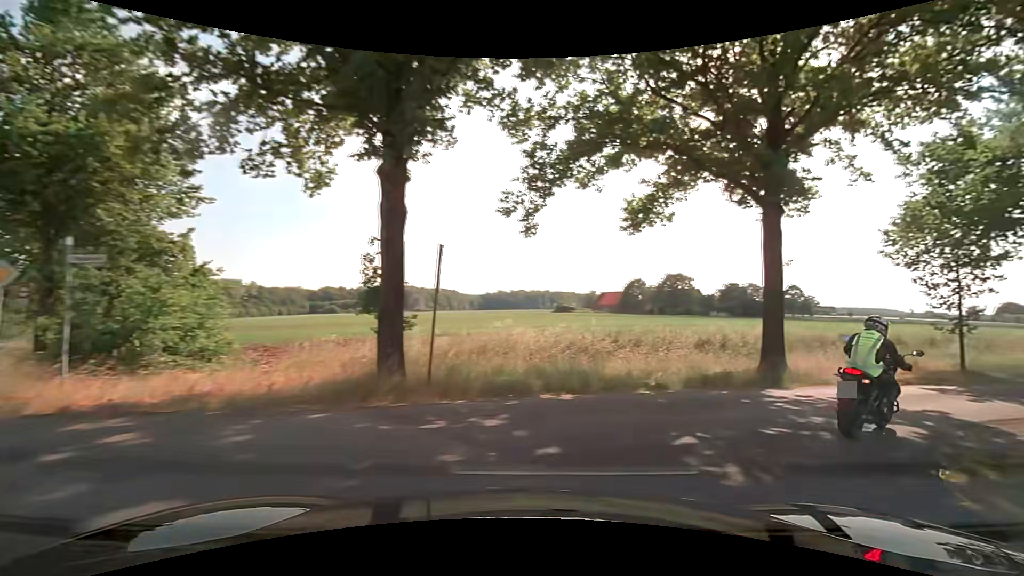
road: tertiary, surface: asphalt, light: Day
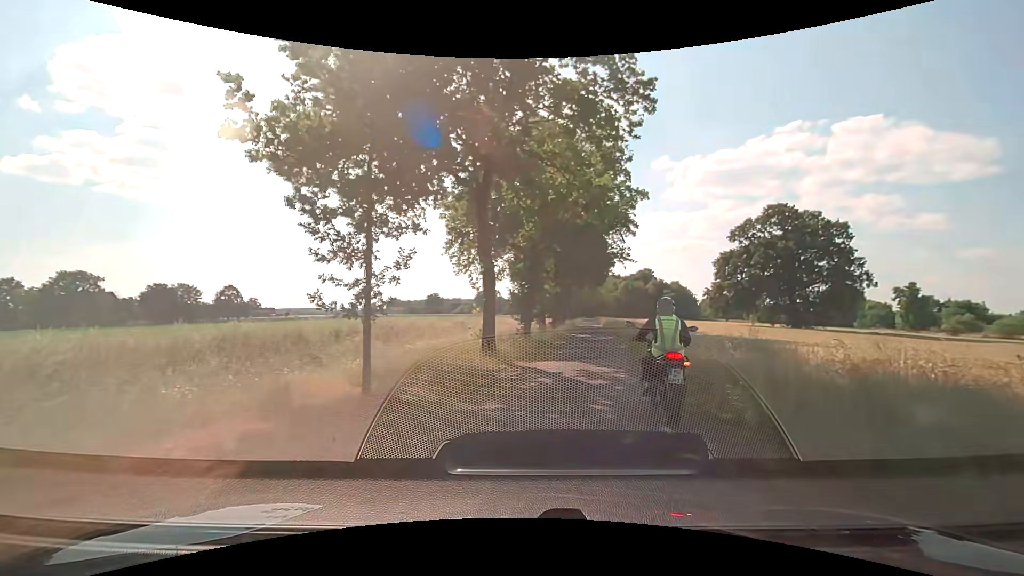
(+8.3, +12.7) m; +56°
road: unclassified
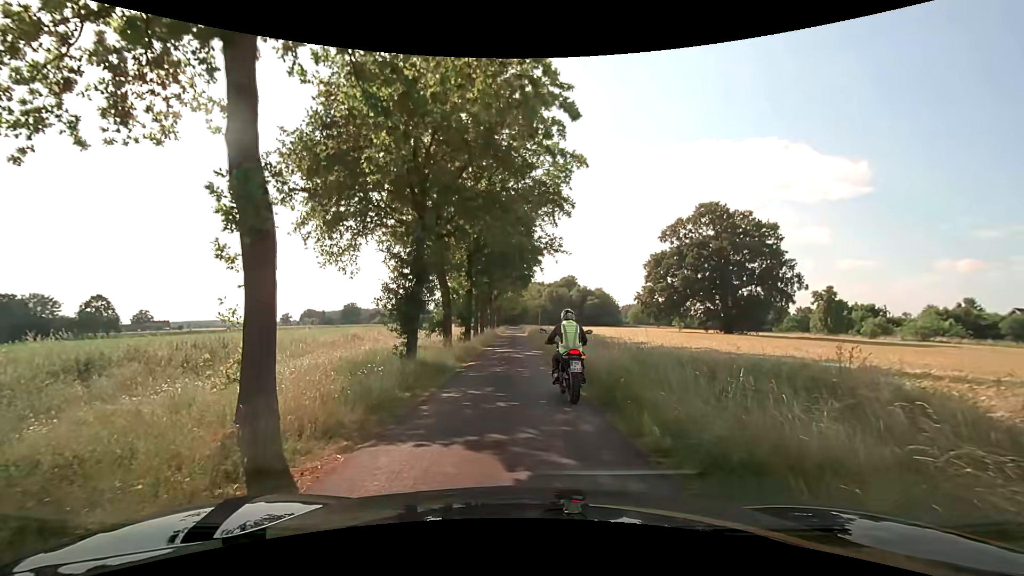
(+1.4, +9.4) m; +11°
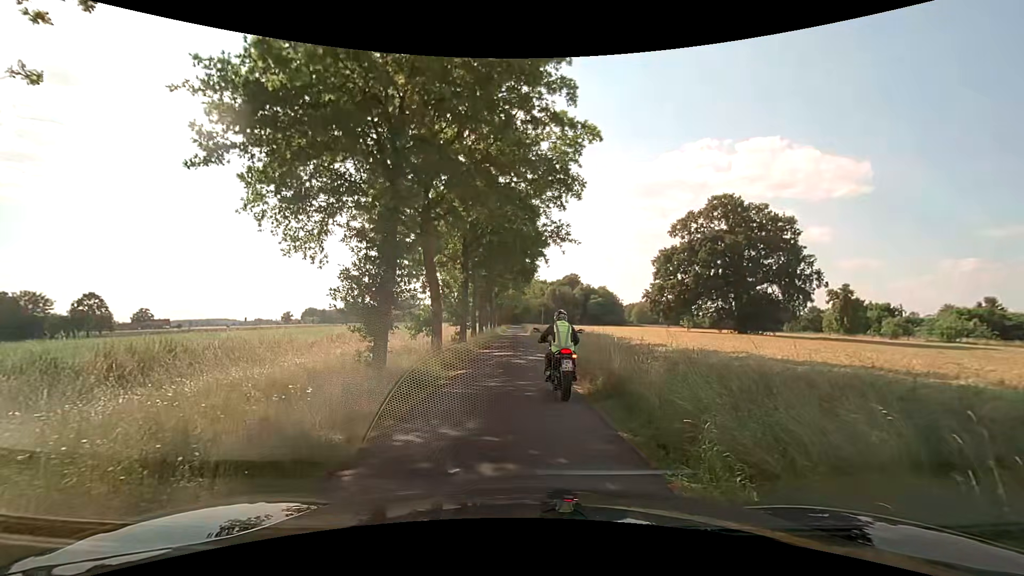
(-0.1, +3.9) m; -1°
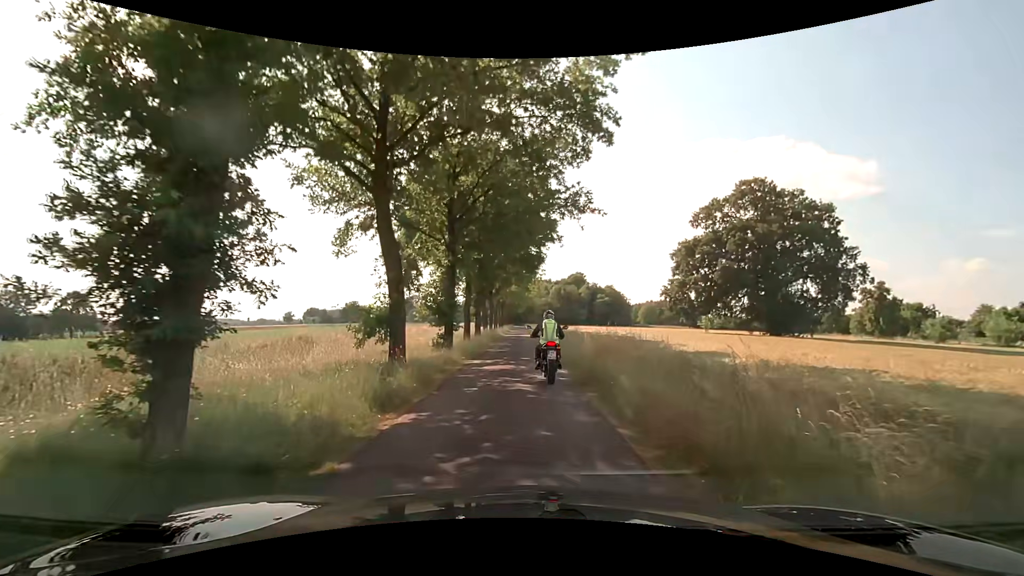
(-0.1, +7.8) m; 0°
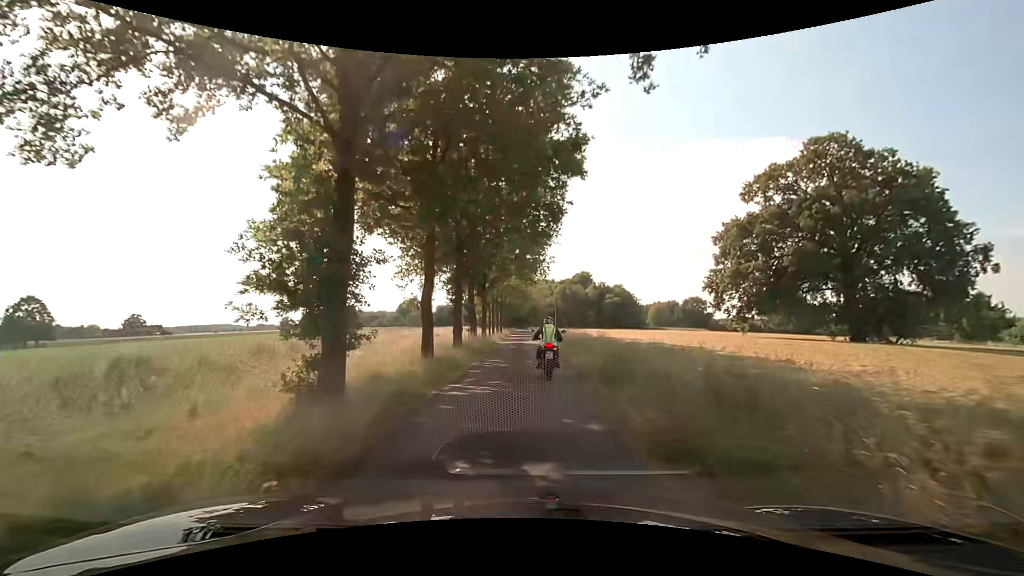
(-0.2, +14.9) m; 0°
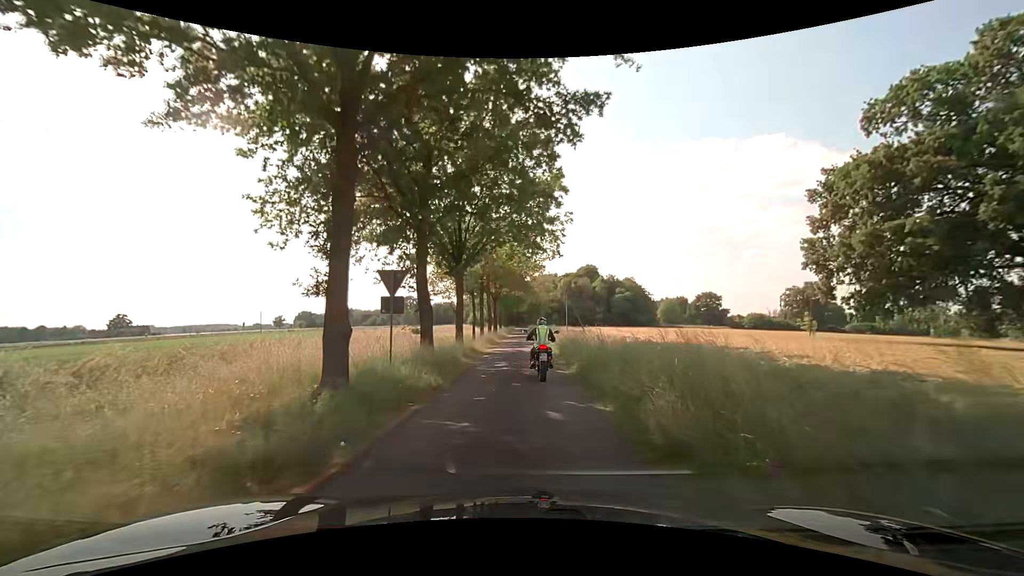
(-0.1, +18.3) m; -1°
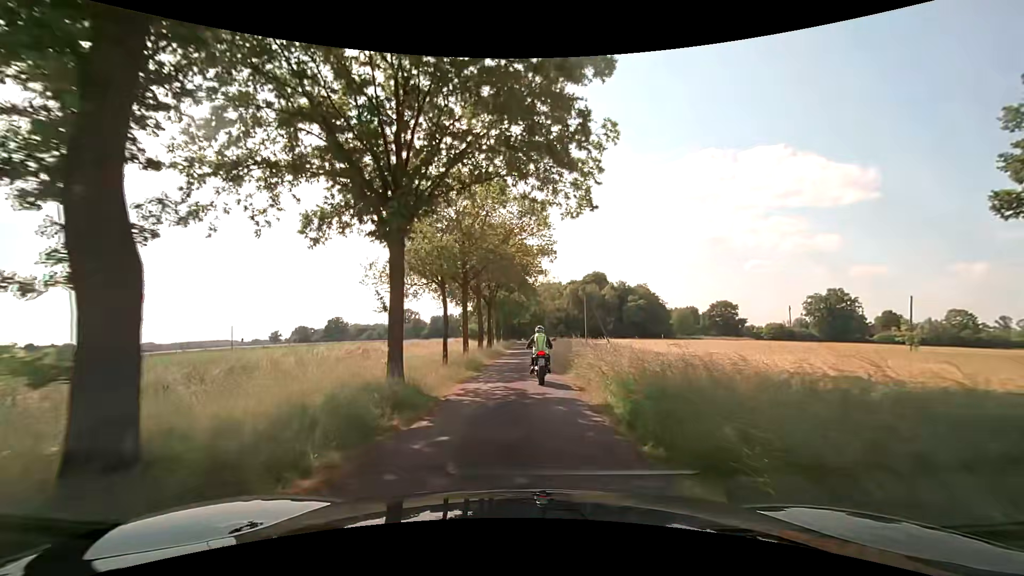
(+0.1, +15.1) m; 0°
(0, +10) (0, +20) (0, +30) (0, +40) (0, +50) (0, +60) (0, +70) (0, +80) (+1, +90) (+1, +100) m
